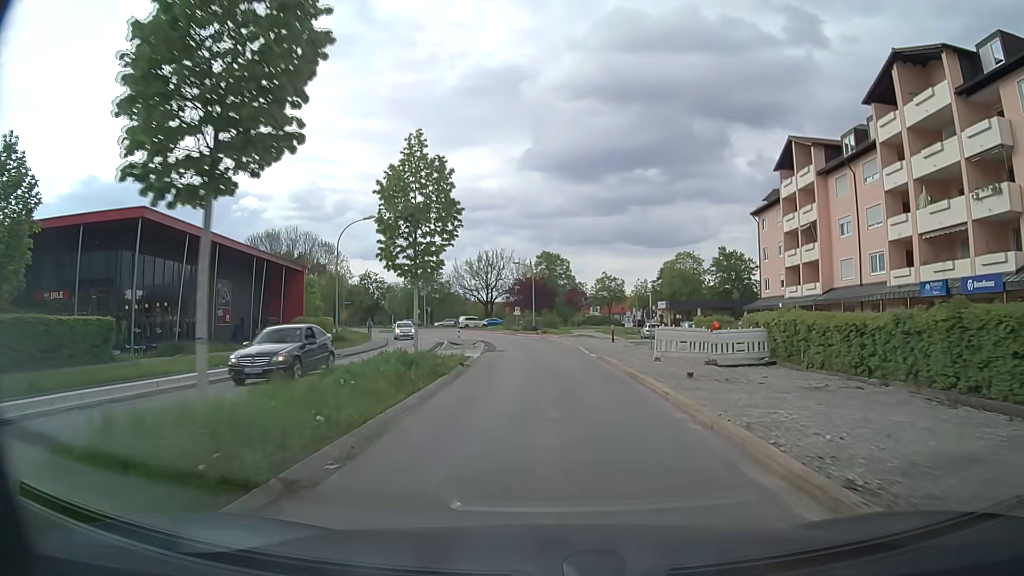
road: secondary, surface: asphalt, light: Day
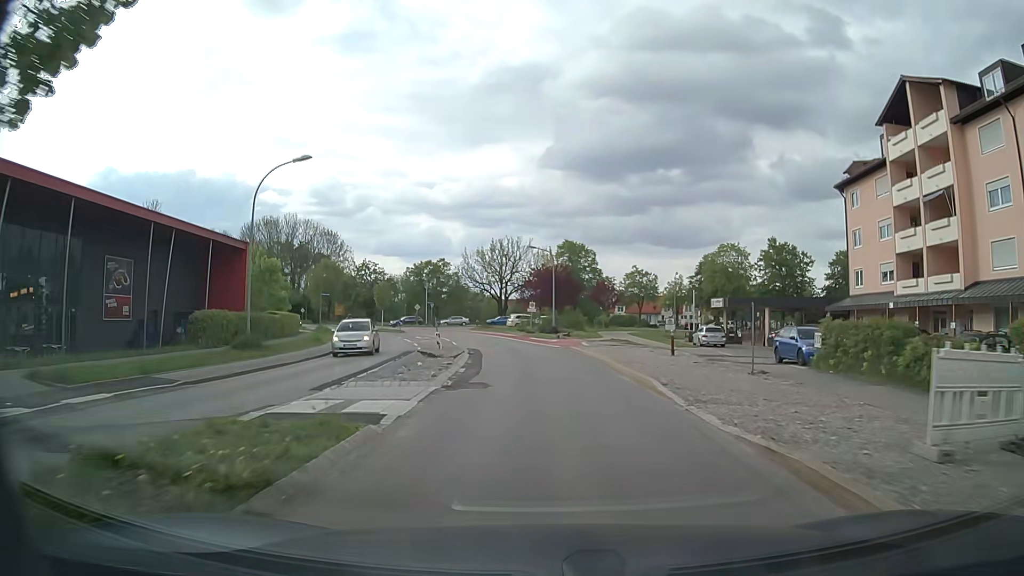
(-0.2, +15.6) m; -2°
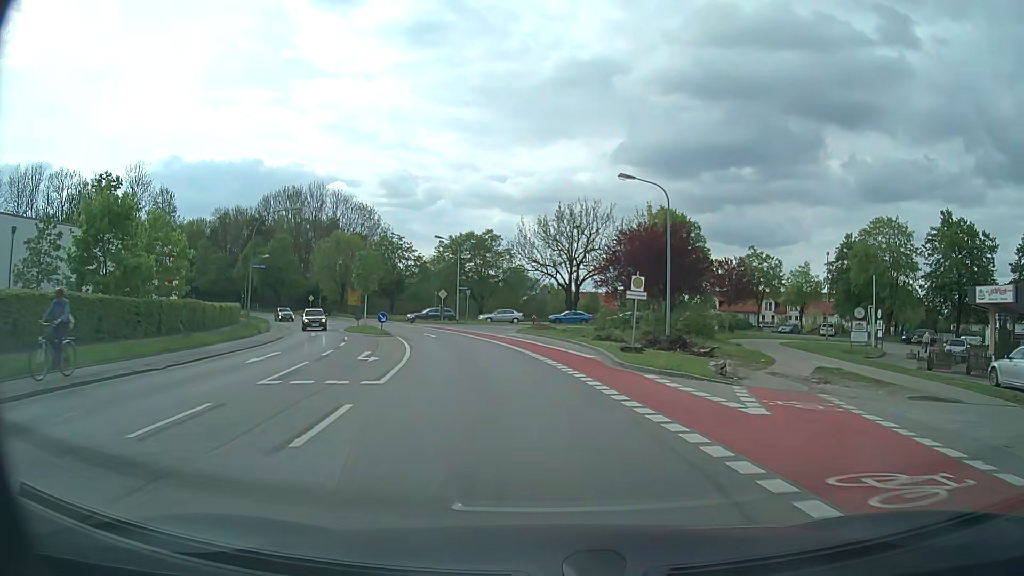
(-1.3, +29.9) m; -5°
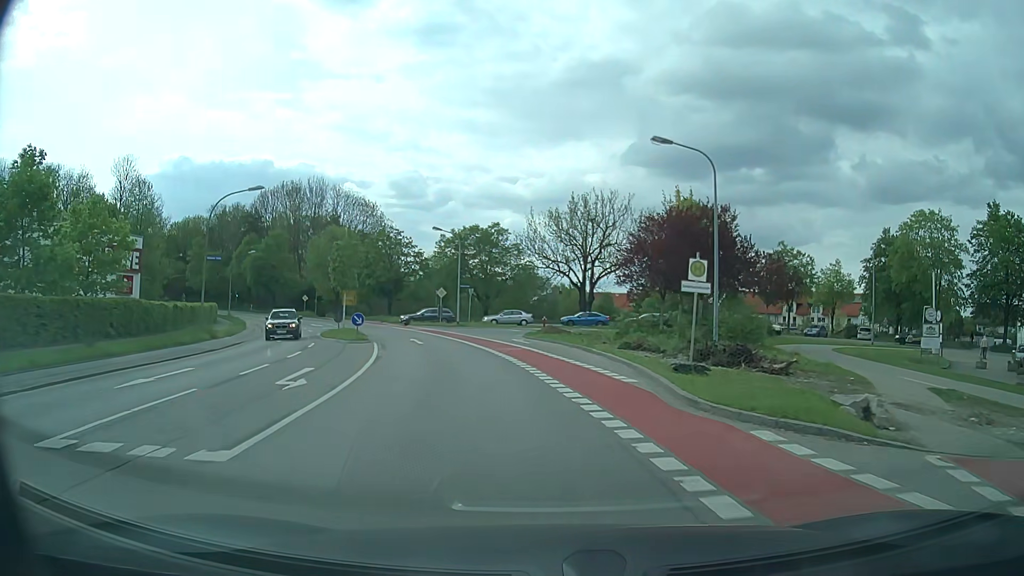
(-0.1, +6.9) m; -1°
